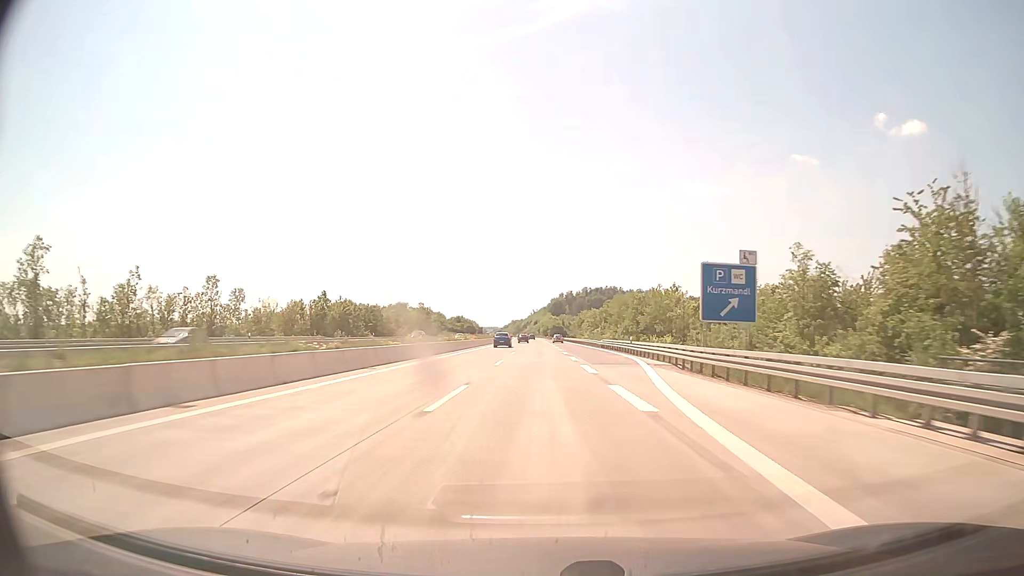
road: motorway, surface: concrete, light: Day
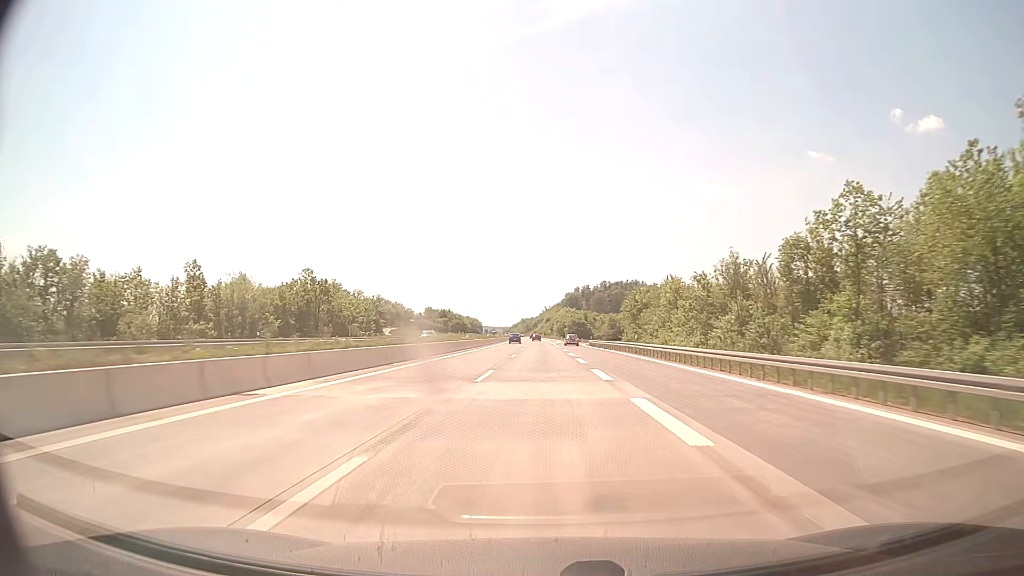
(-0.7, +99.2) m; -1°
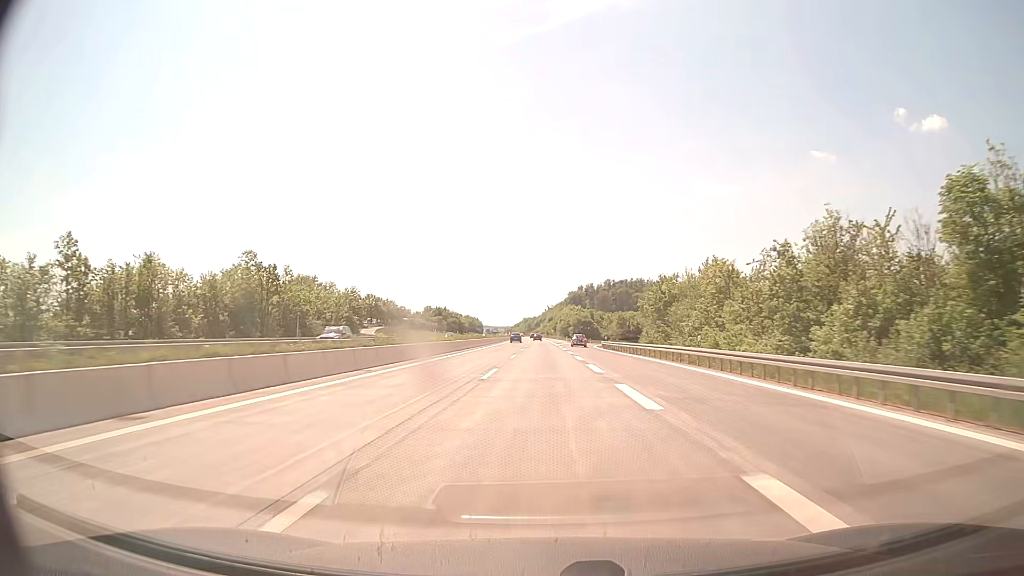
(0.0, +19.8) m; 0°
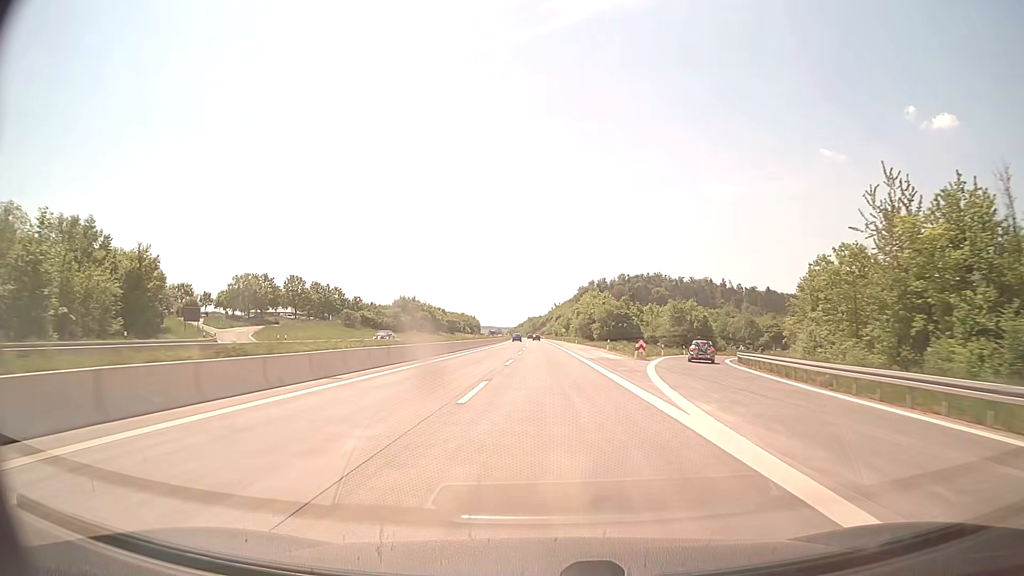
(-0.4, +79.3) m; 0°
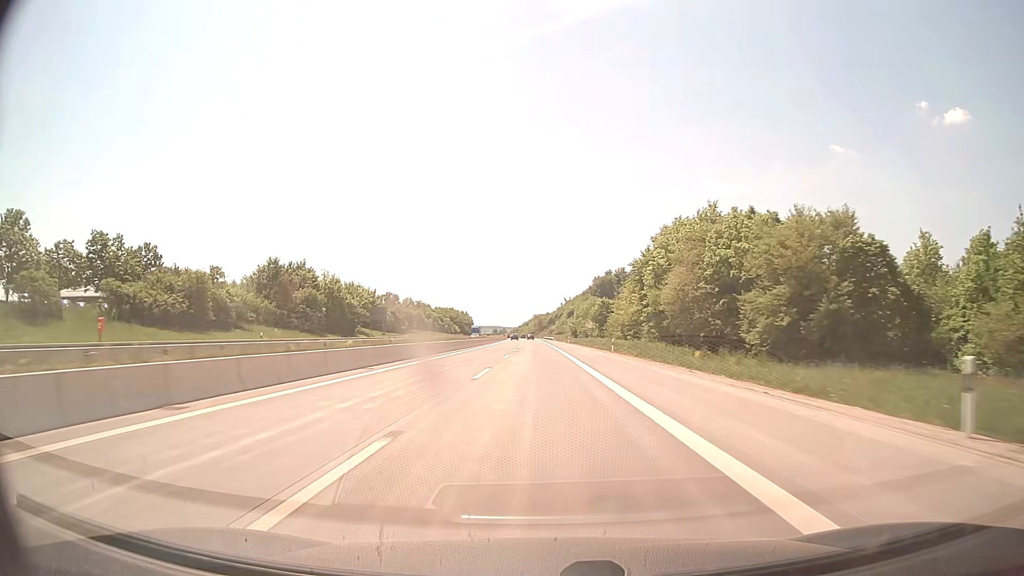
(-0.4, +99.1) m; -1°
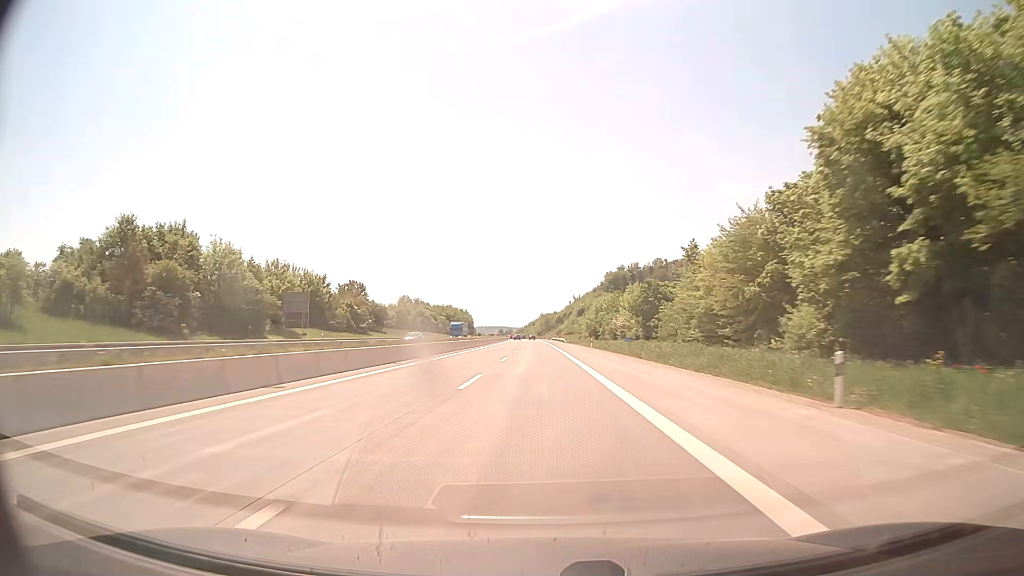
(-0.2, +39.6) m; -1°
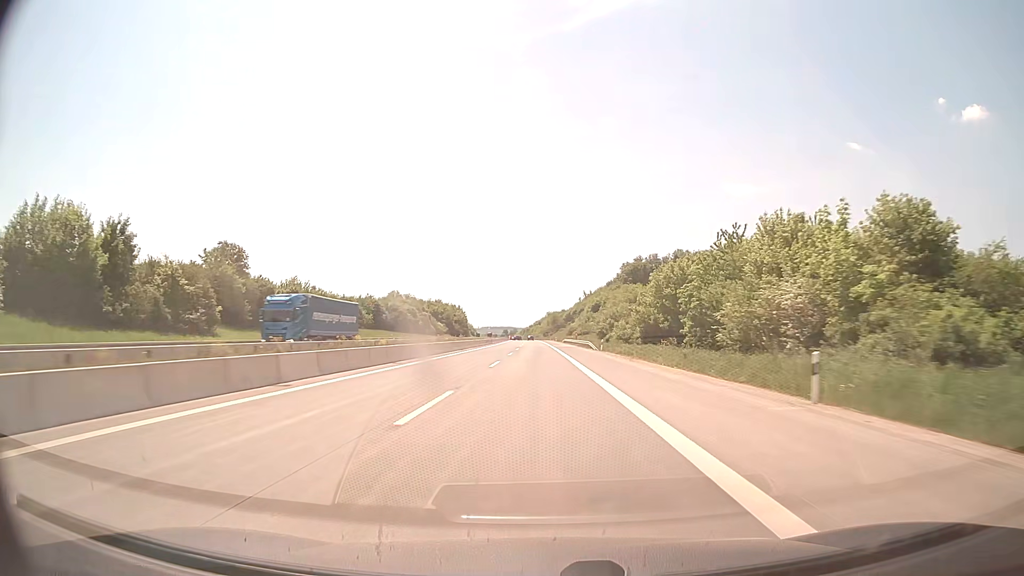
(-0.2, +59.4) m; 0°
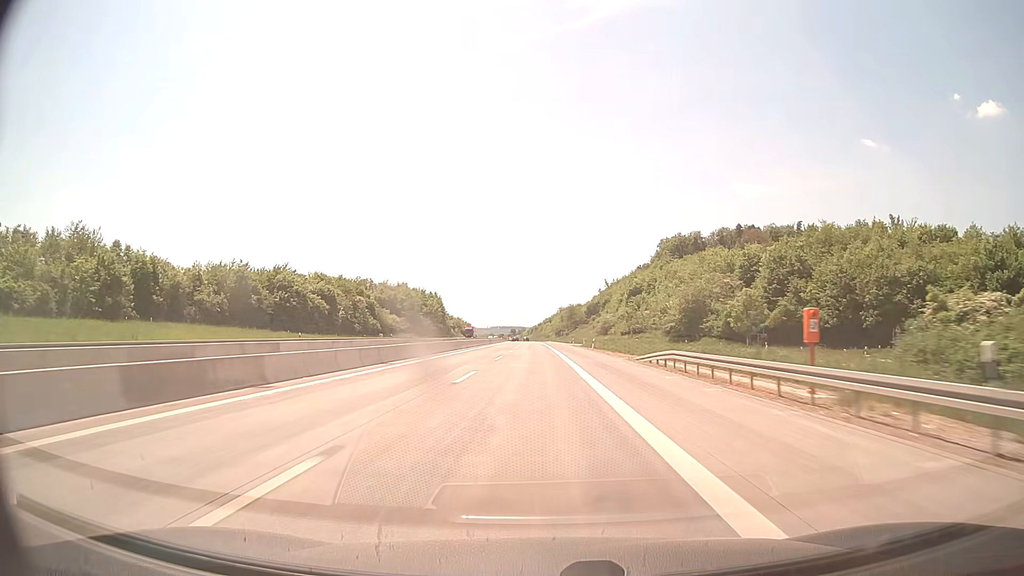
(-0.8, +99.0) m; -1°
(0, +10) (0, +20) (0, +30) (0, +40) (0, +50) (0, +60) (0, +70) (-1, +80) (-1, +90) (-1, +100) m
